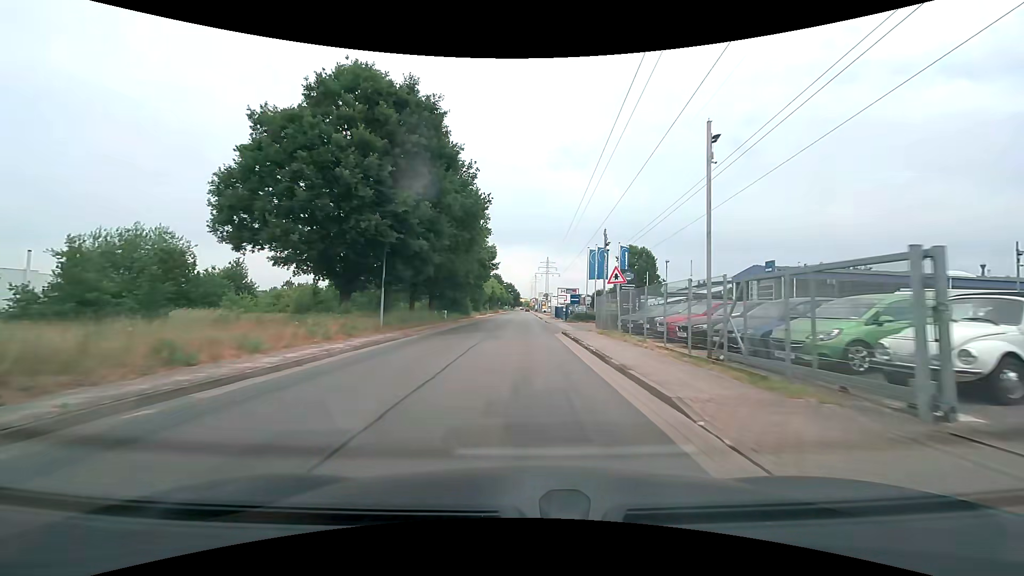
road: residential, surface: asphalt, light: Day
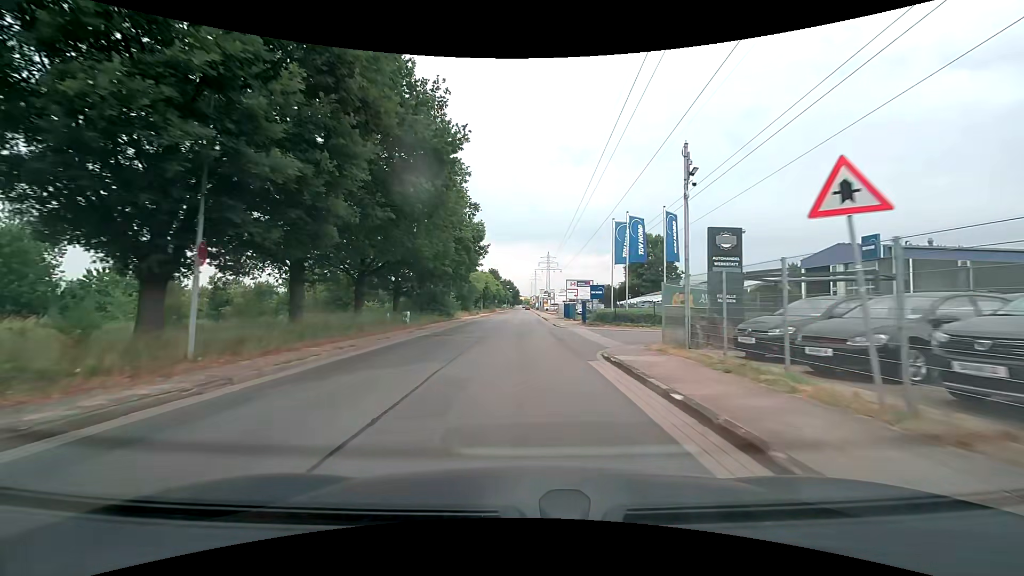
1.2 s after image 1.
(0.0, +14.9) m; 0°
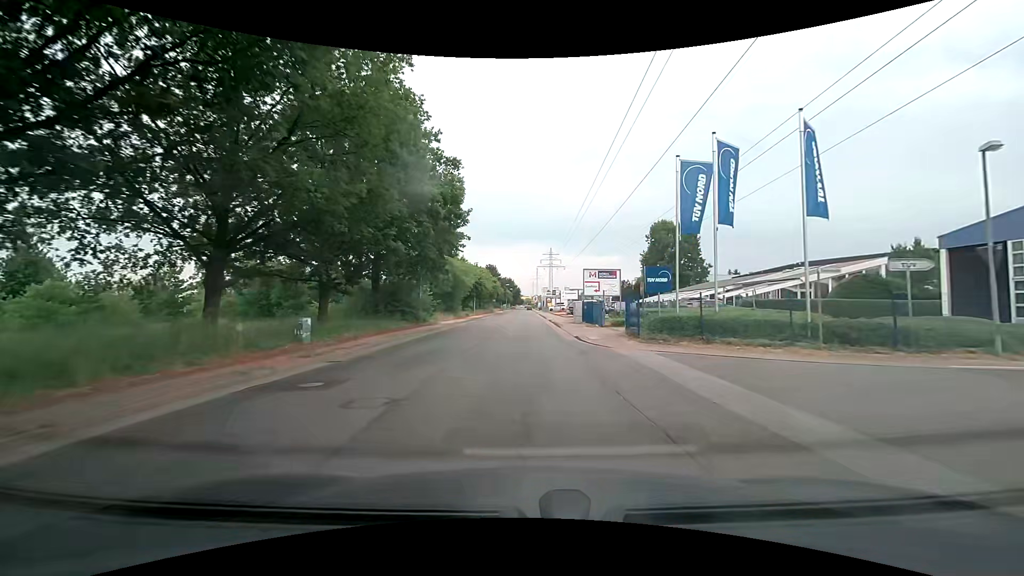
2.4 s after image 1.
(0.0, +14.8) m; 0°
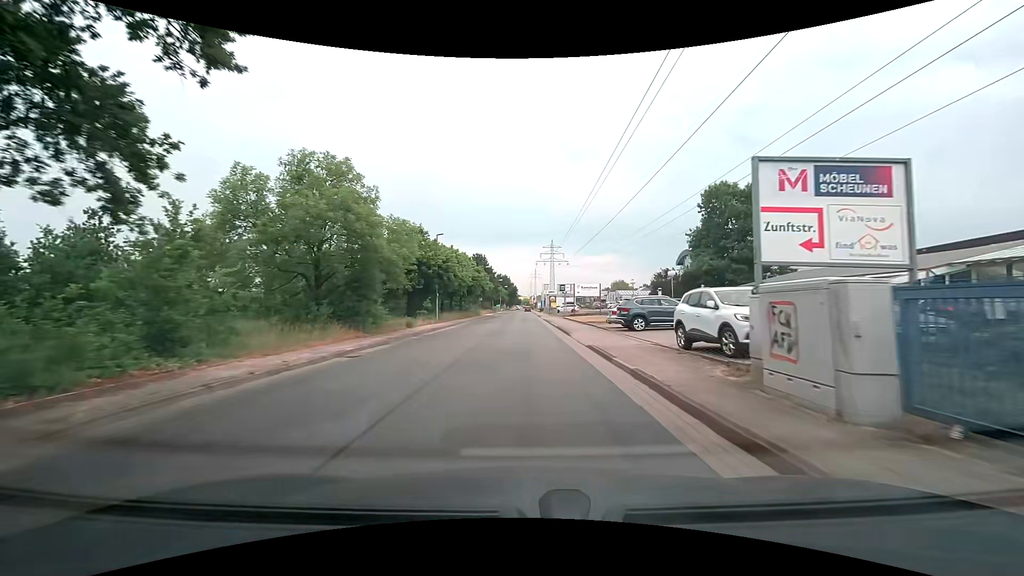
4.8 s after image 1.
(0.0, +29.5) m; 0°
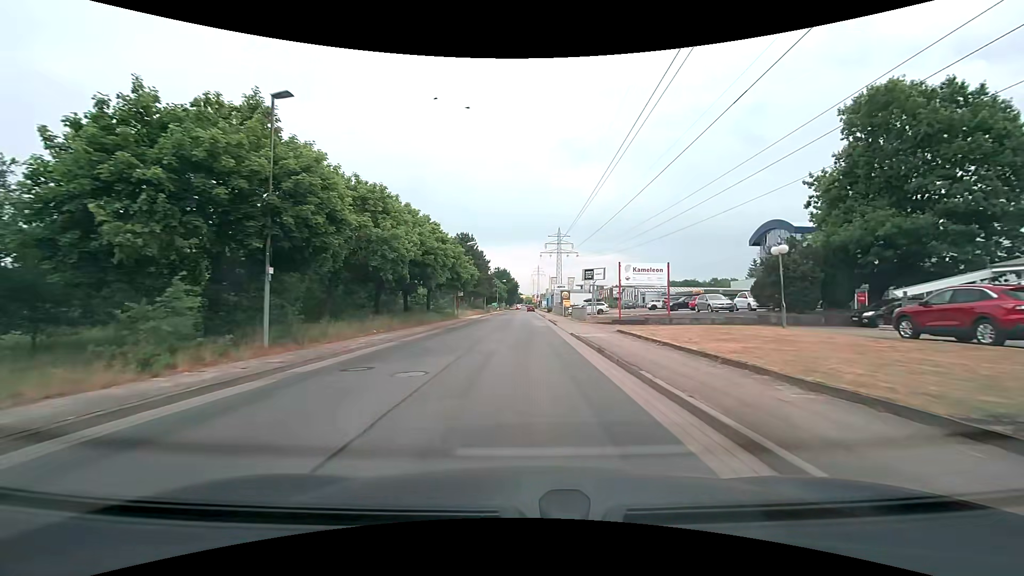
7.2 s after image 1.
(-0.2, +28.8) m; -1°
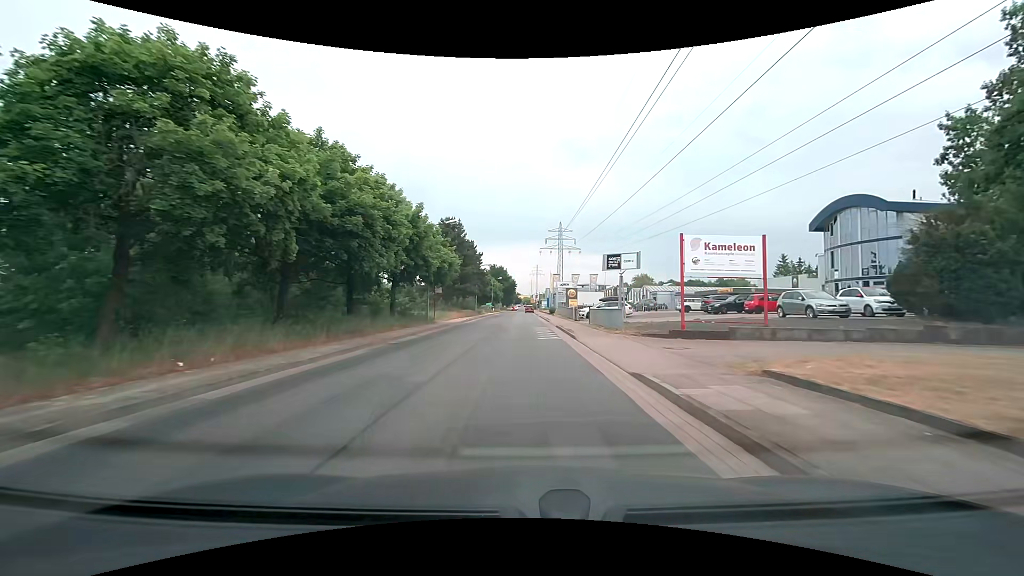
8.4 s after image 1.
(0.0, +13.5) m; 0°
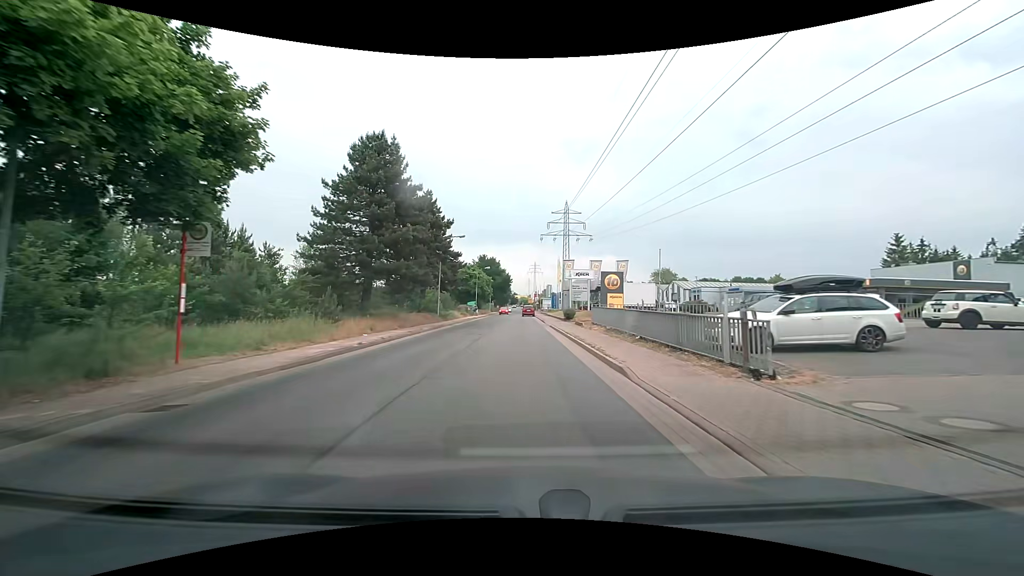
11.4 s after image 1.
(-0.1, +31.7) m; 0°
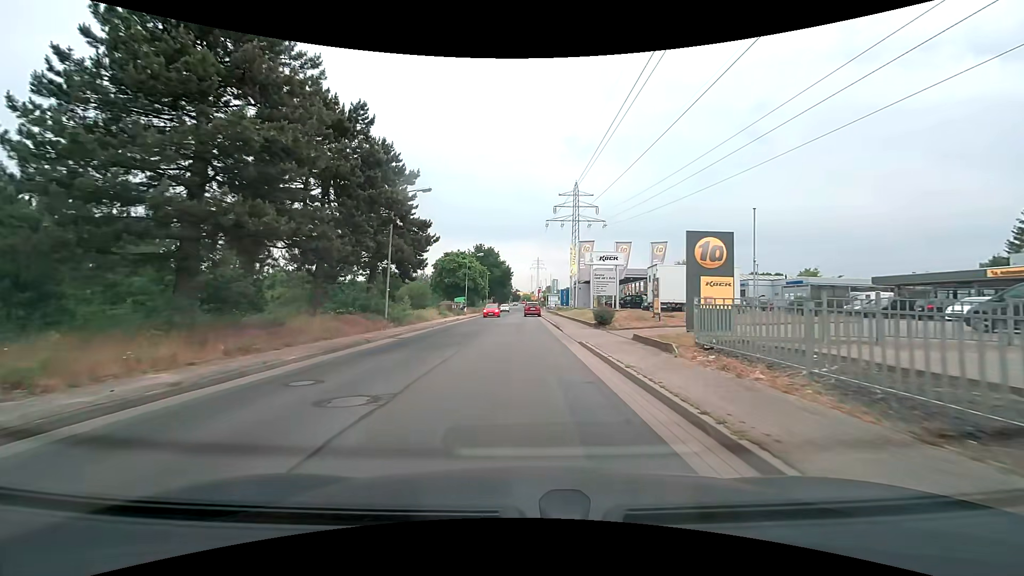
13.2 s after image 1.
(-0.1, +17.5) m; -1°
